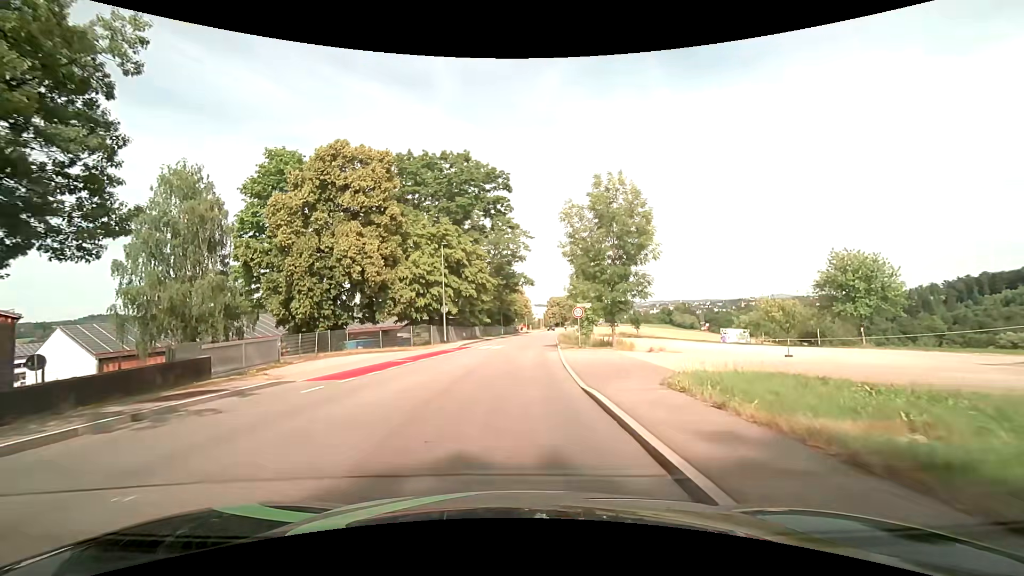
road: tertiary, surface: asphalt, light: Day
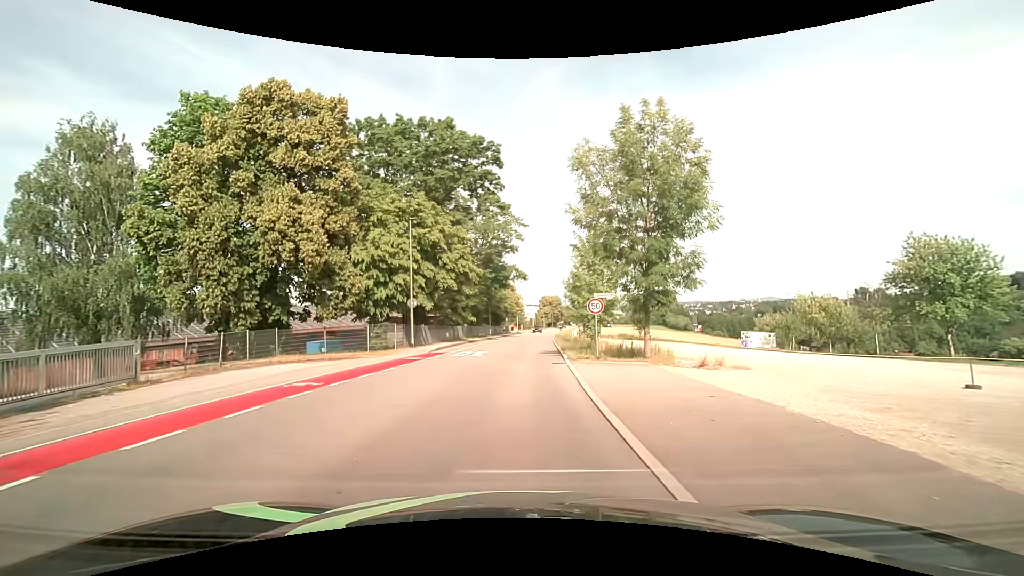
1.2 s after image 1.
(+0.1, +9.0) m; +1°
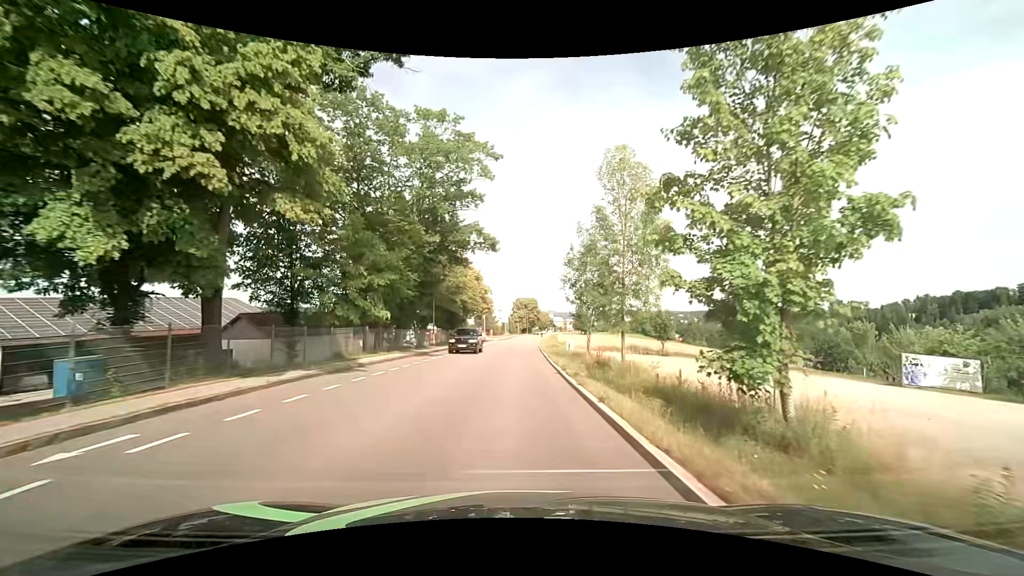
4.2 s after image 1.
(+0.7, +28.6) m; +4°
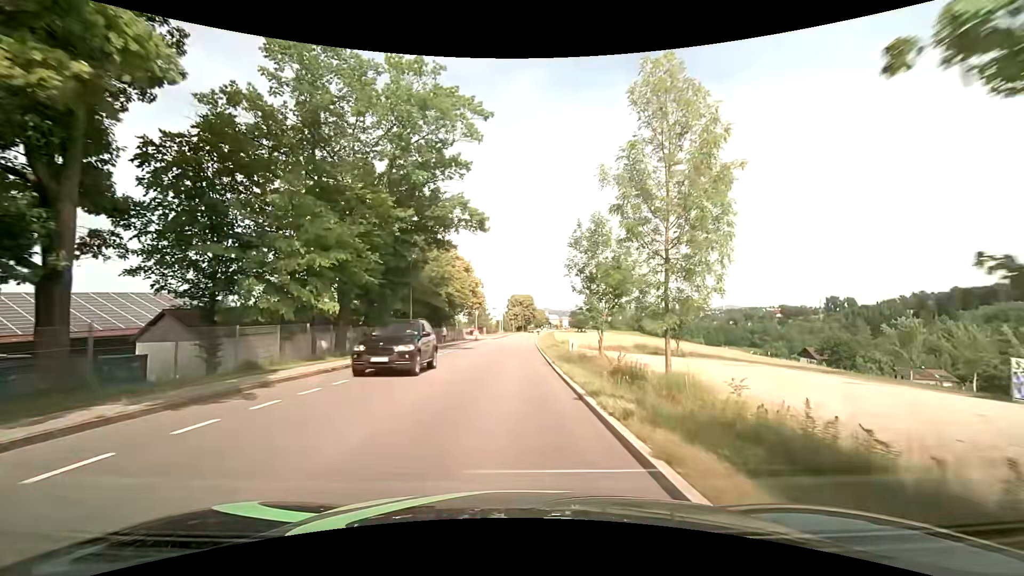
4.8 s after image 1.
(0.0, +7.2) m; 0°
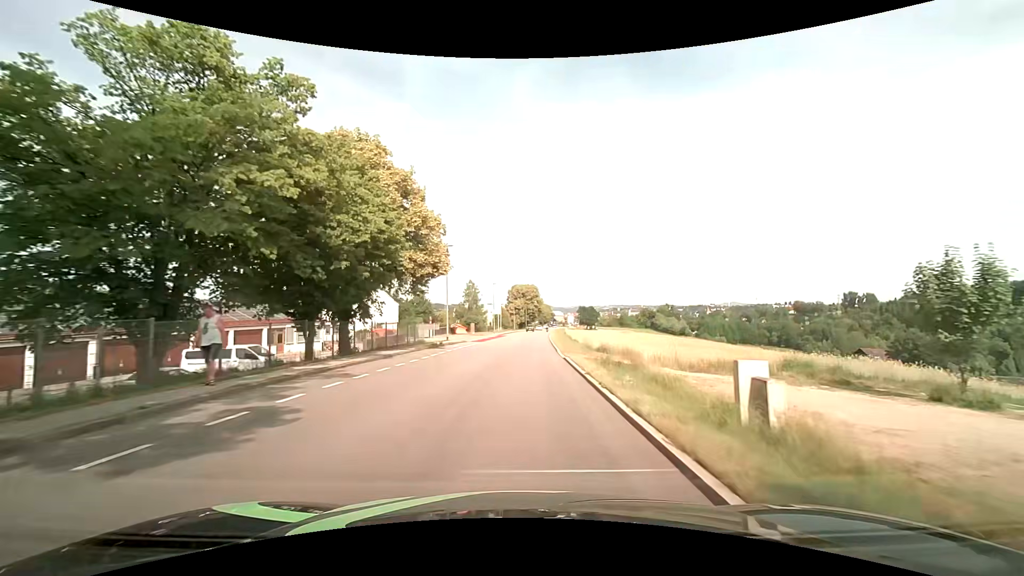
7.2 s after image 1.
(0.0, +32.1) m; 0°
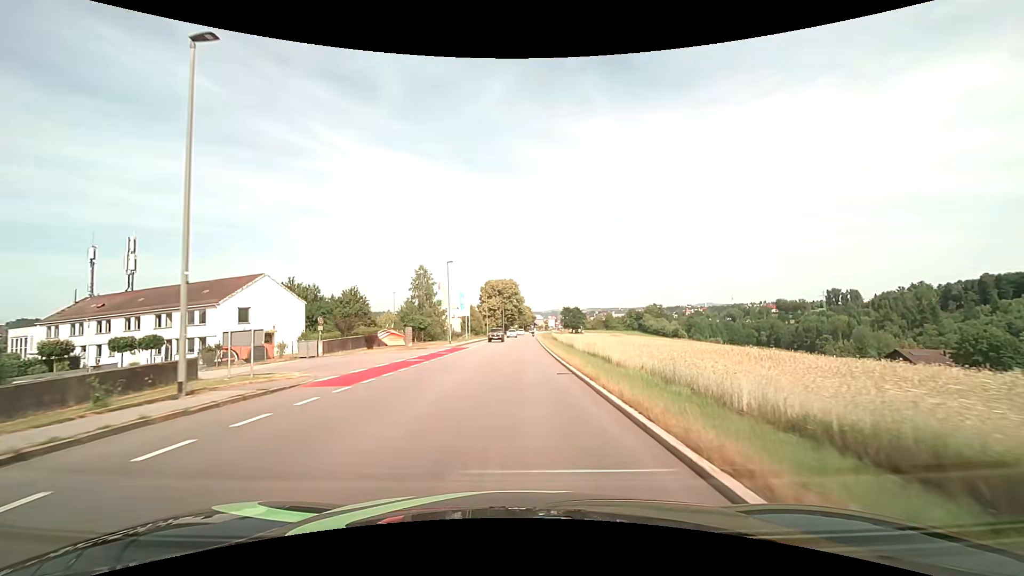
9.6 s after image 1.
(+0.6, +31.2) m; +2°
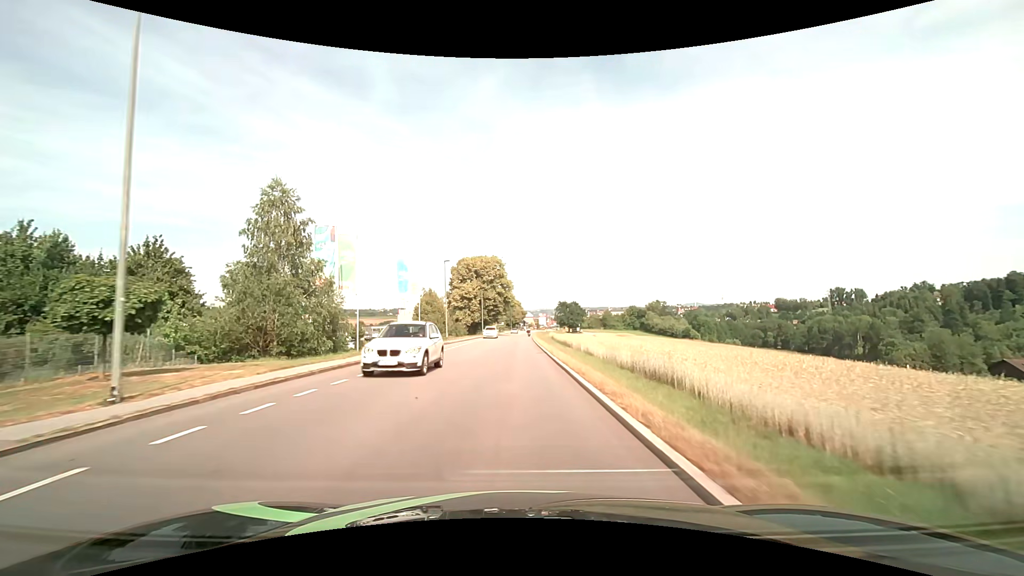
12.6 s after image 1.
(+0.9, +39.7) m; +2°
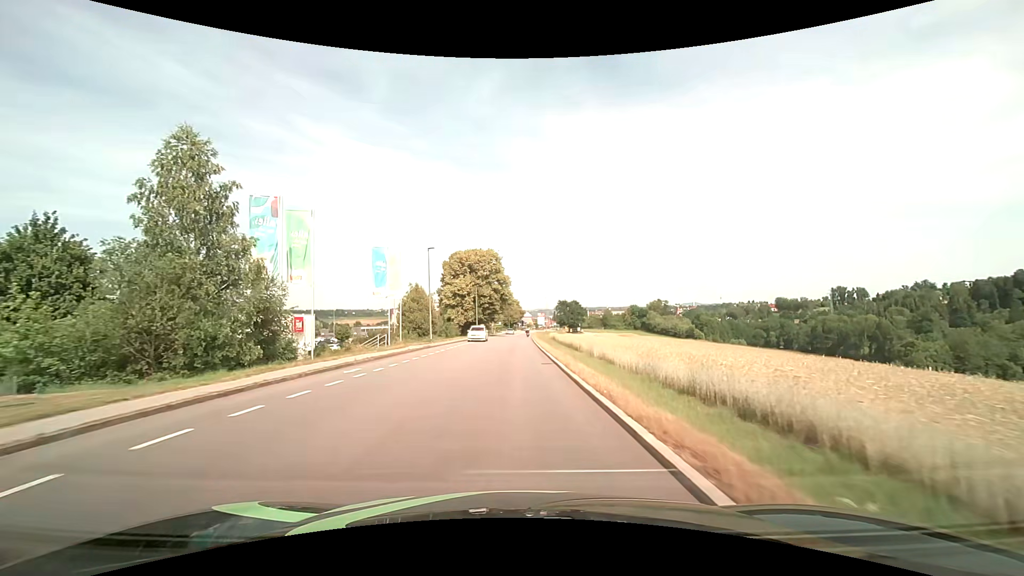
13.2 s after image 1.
(0.0, +8.2) m; 0°
(0, +10) (0, +20) (0, +30) (0, +40) (0, +50) (0, +60) (0, +70) (0, +80) (+1, +90) (+1, +100) m
